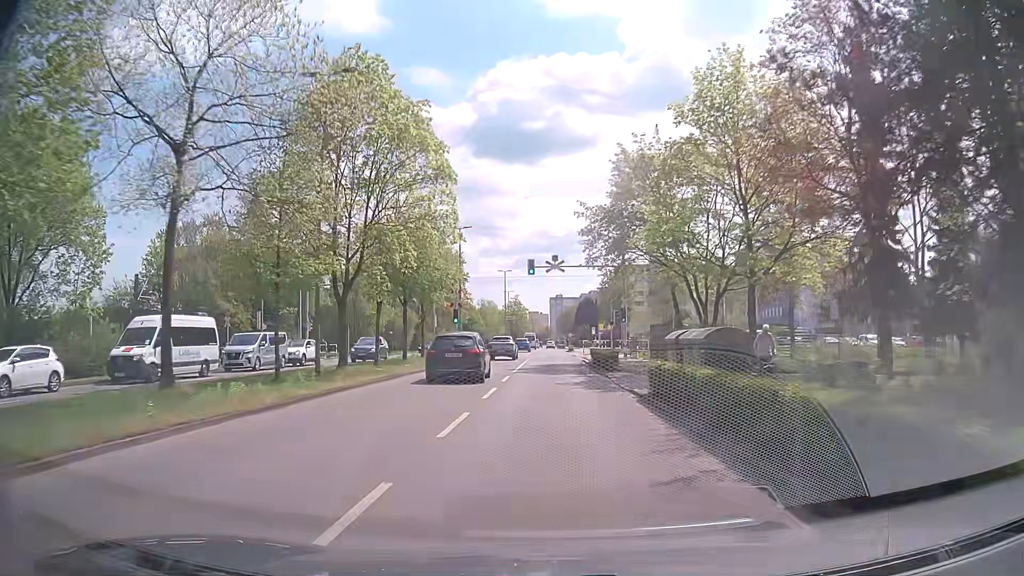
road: tertiary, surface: asphalt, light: Day
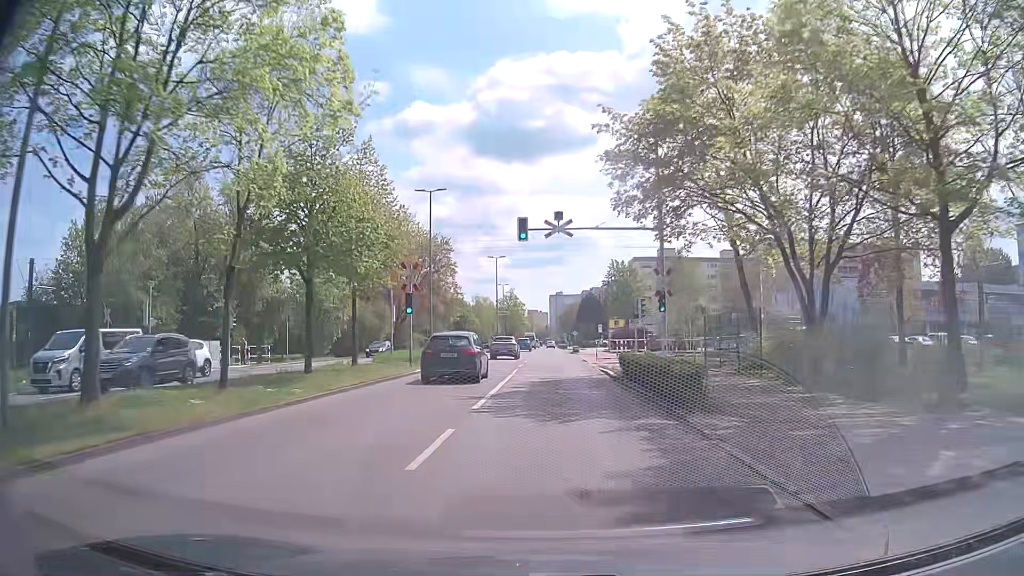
(+0.1, +14.8) m; 0°
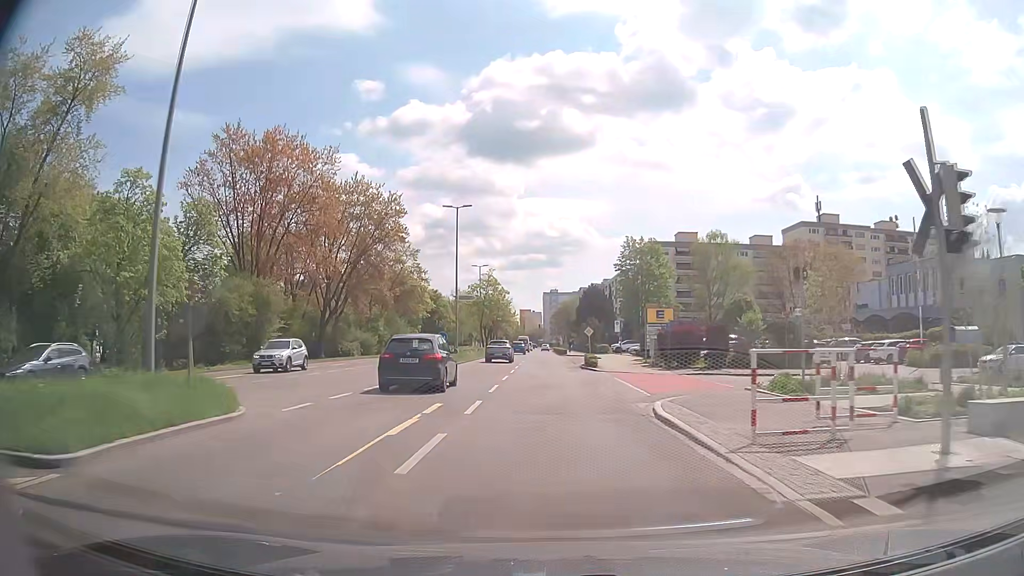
(+0.2, +31.3) m; +1°
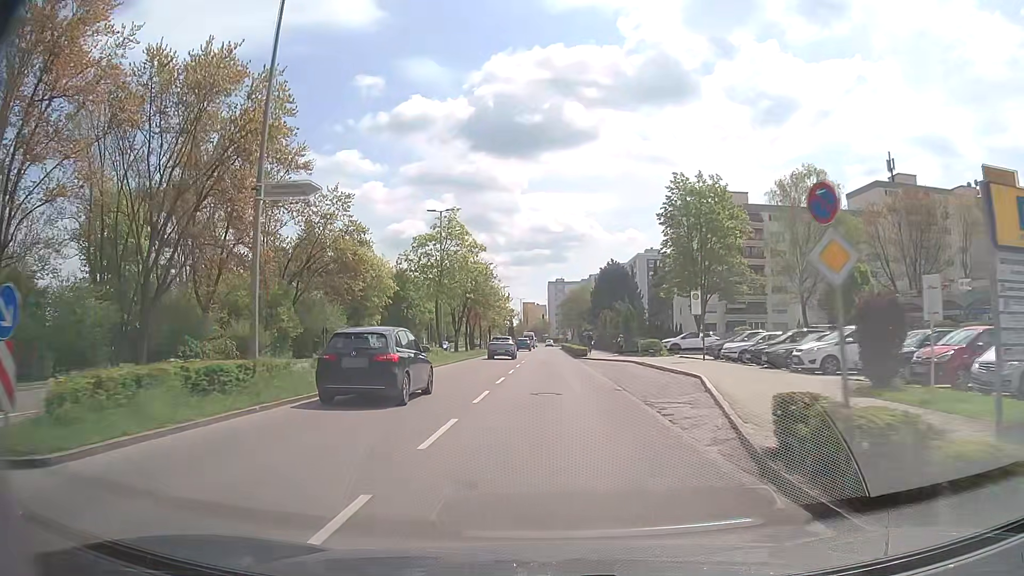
(-0.3, +33.9) m; -1°
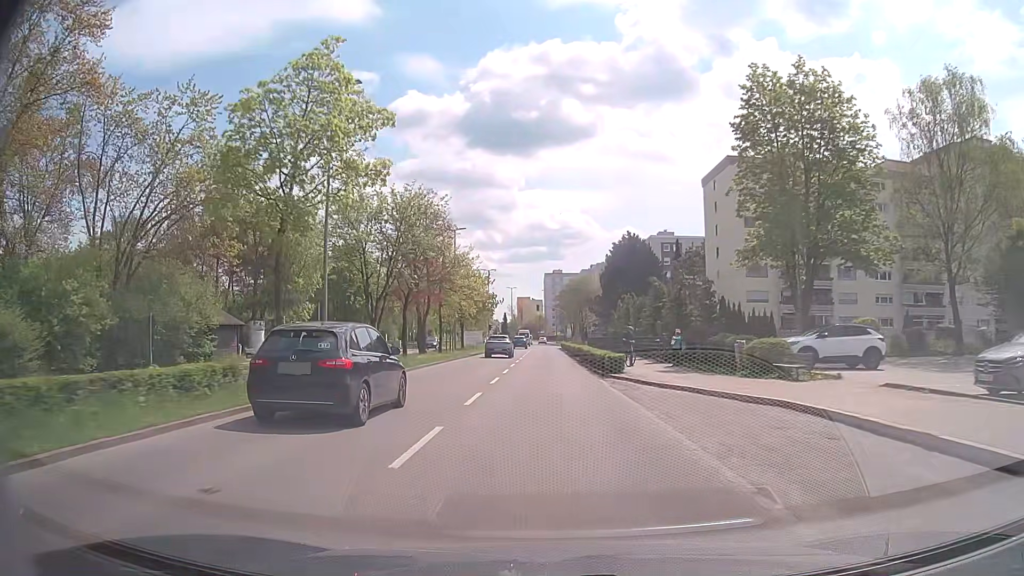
(+0.2, +25.6) m; 0°
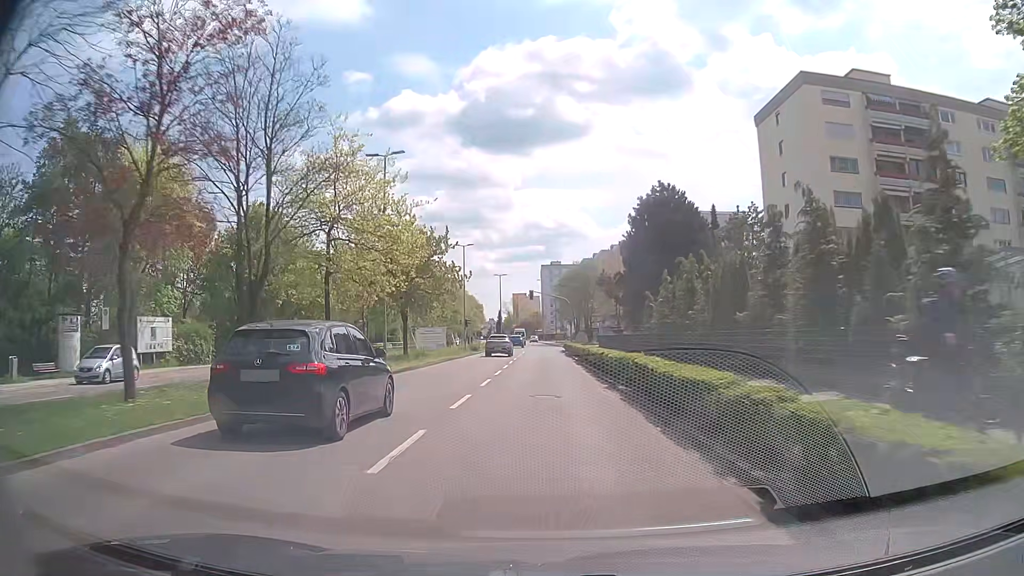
(+0.1, +25.2) m; 0°
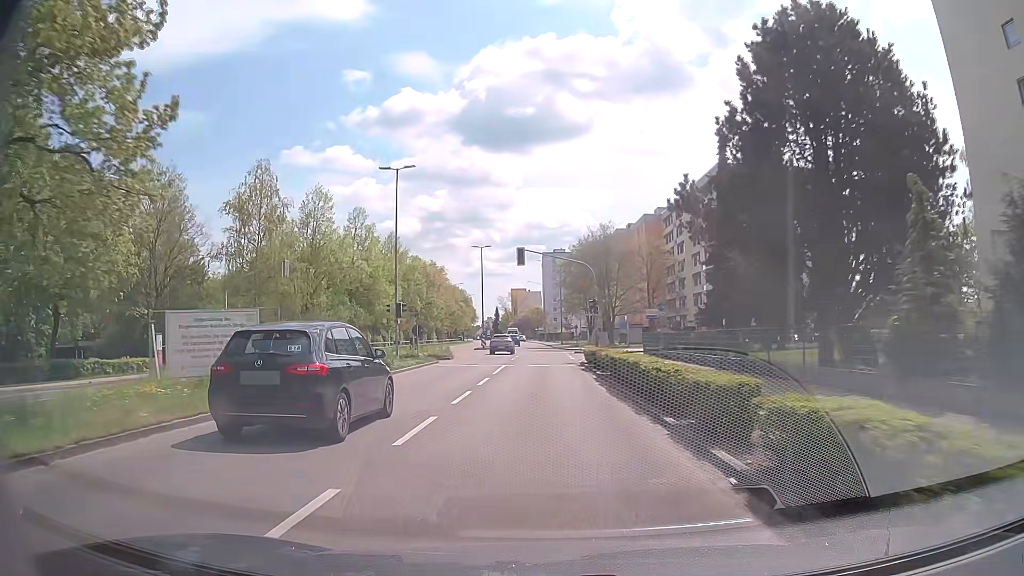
(0.0, +32.2) m; 0°
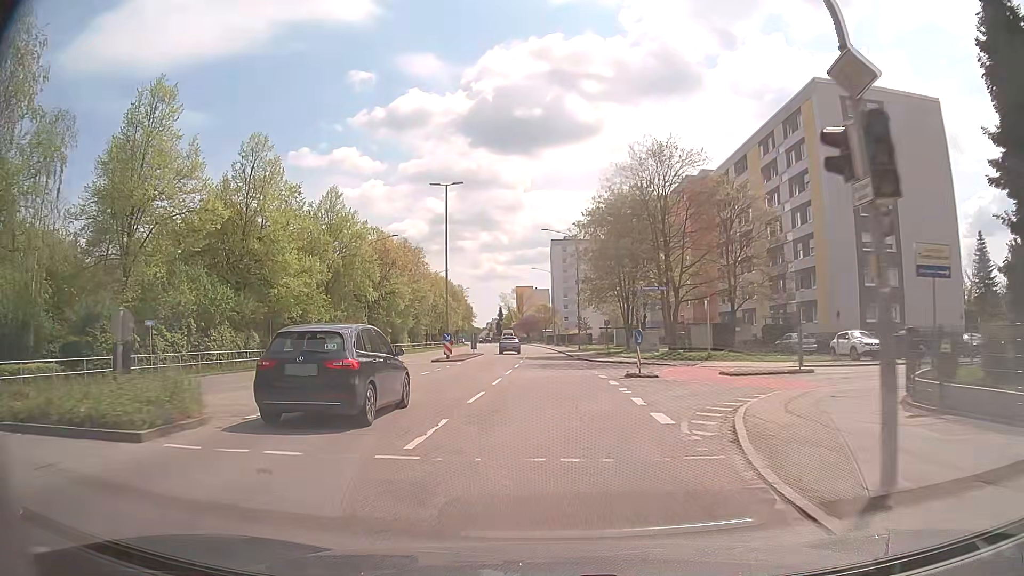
(-0.3, +30.8) m; -1°
(0, +10) (0, +20) (0, +30) (0, +40) (0, +50) (0, +60) (0, +70) (0, +80) (-1, +90) (-1, +100) m
